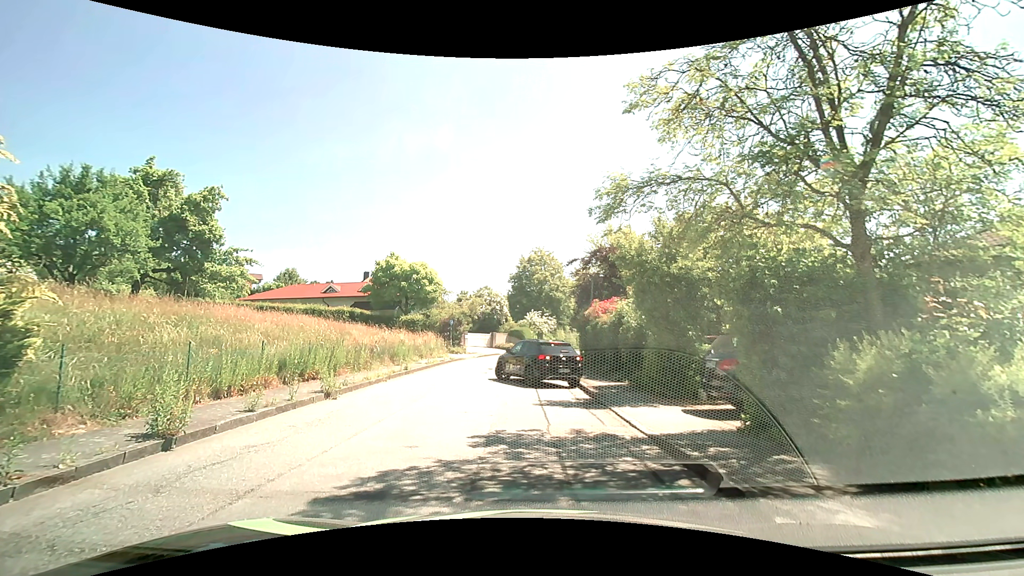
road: residential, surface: asphalt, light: Day
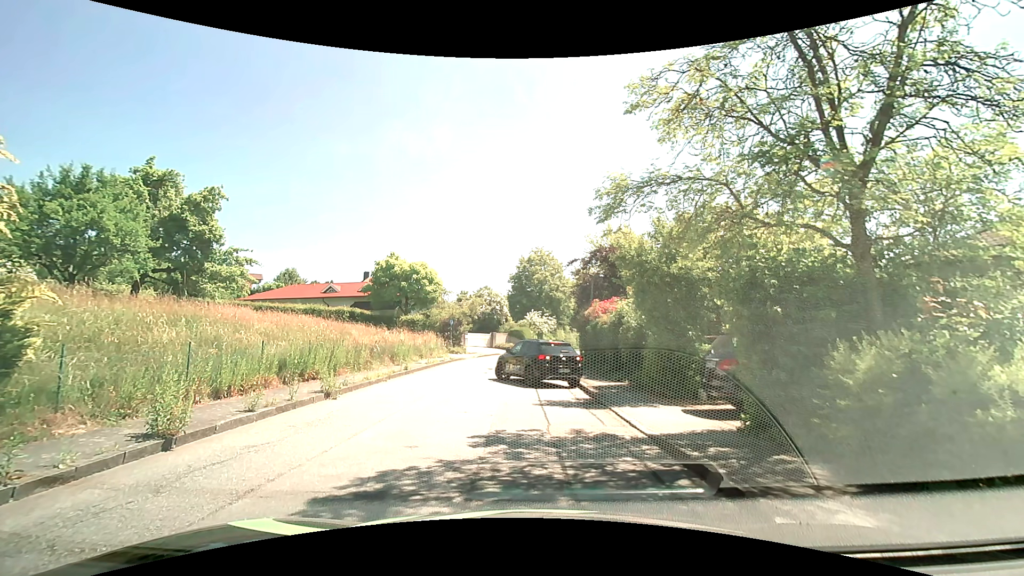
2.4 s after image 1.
(0.0, 0.0) m; 0°
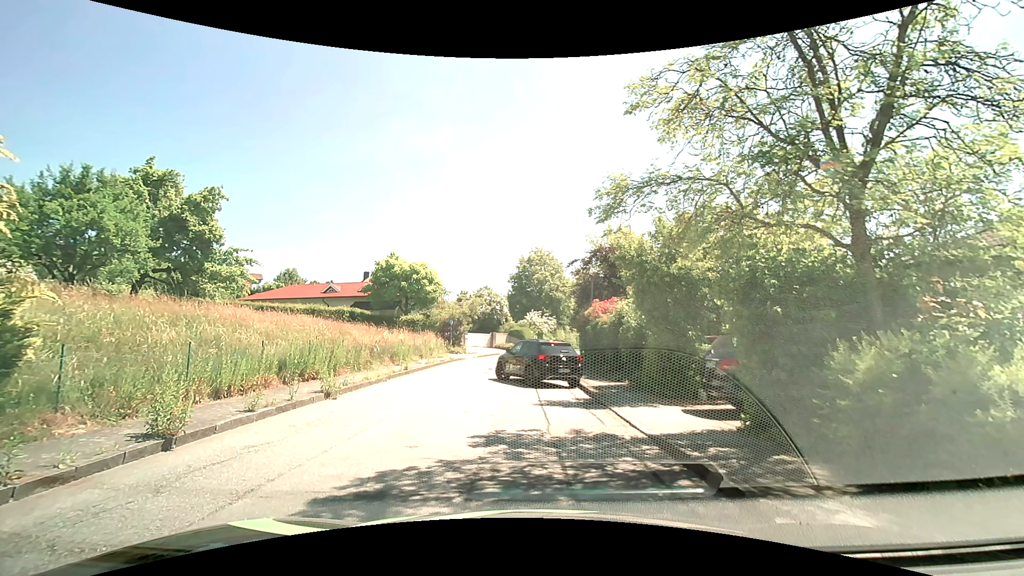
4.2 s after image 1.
(0.0, 0.0) m; 0°
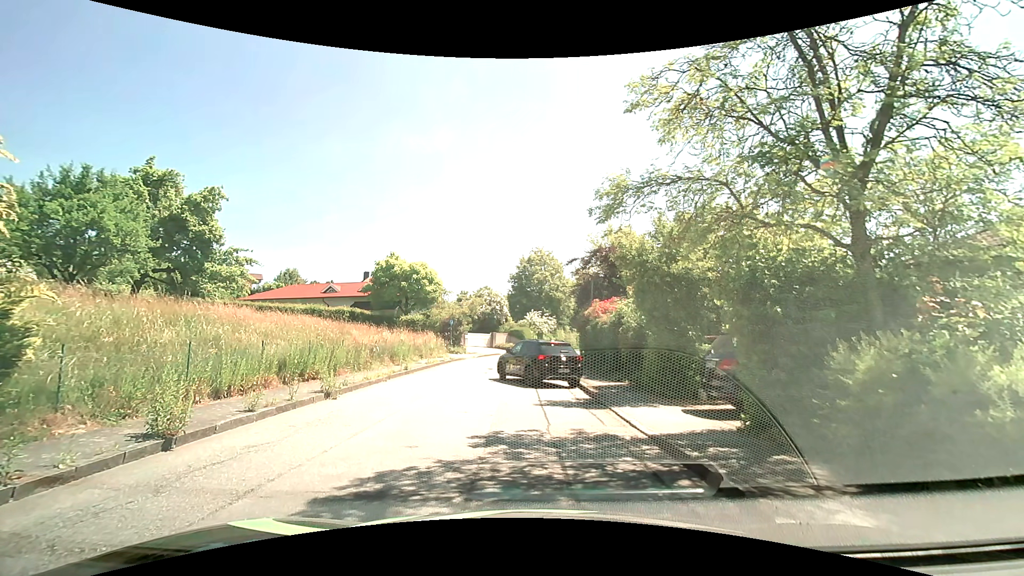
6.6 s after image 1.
(0.0, 0.0) m; 0°
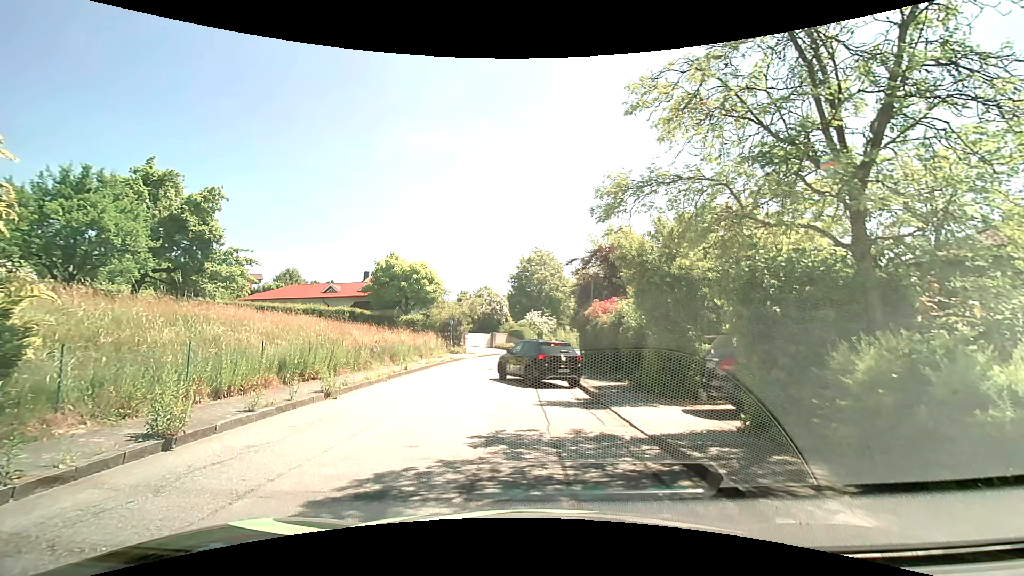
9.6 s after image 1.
(0.0, 0.0) m; 0°
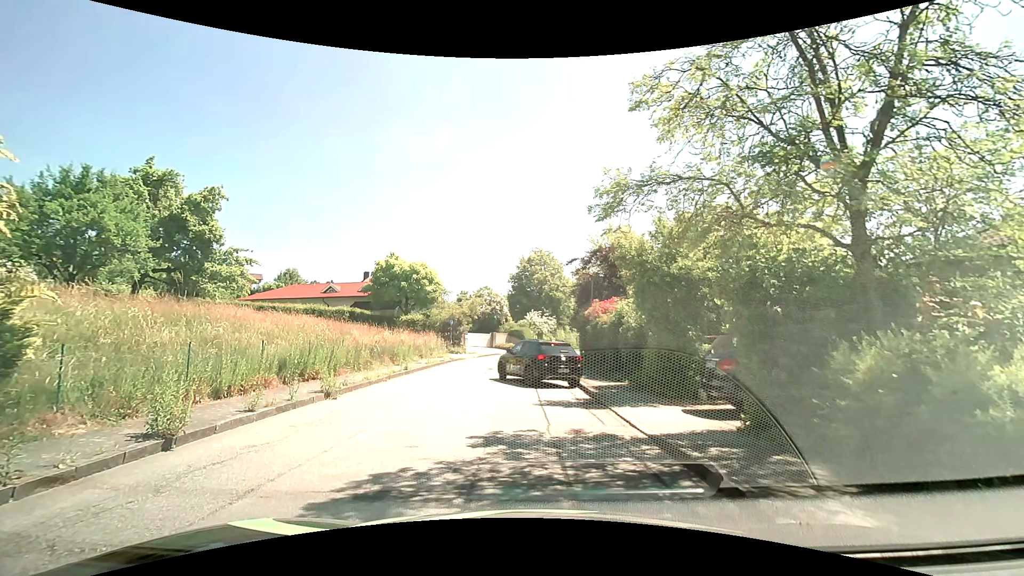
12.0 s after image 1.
(0.0, 0.0) m; 0°
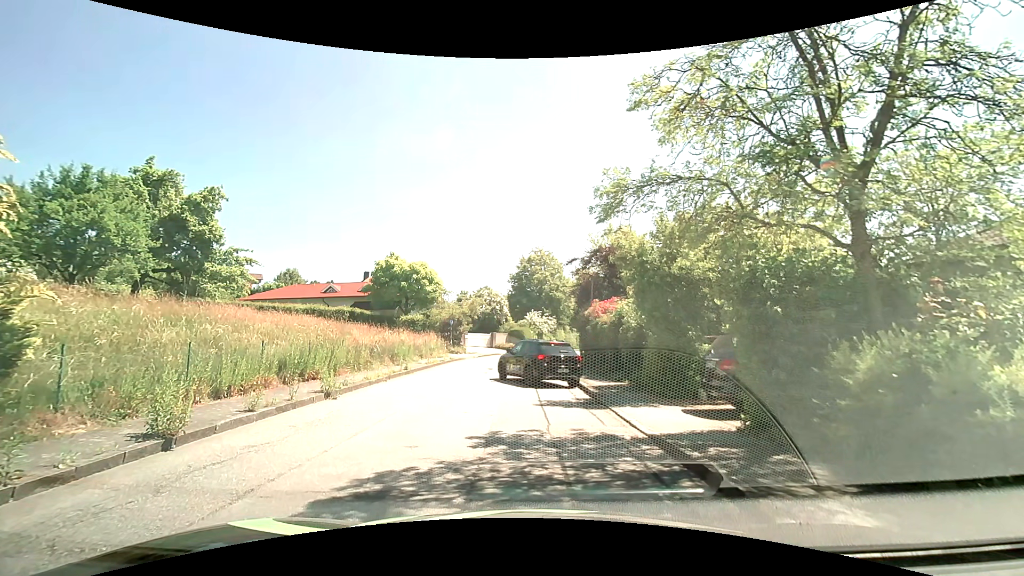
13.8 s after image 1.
(0.0, 0.0) m; 0°
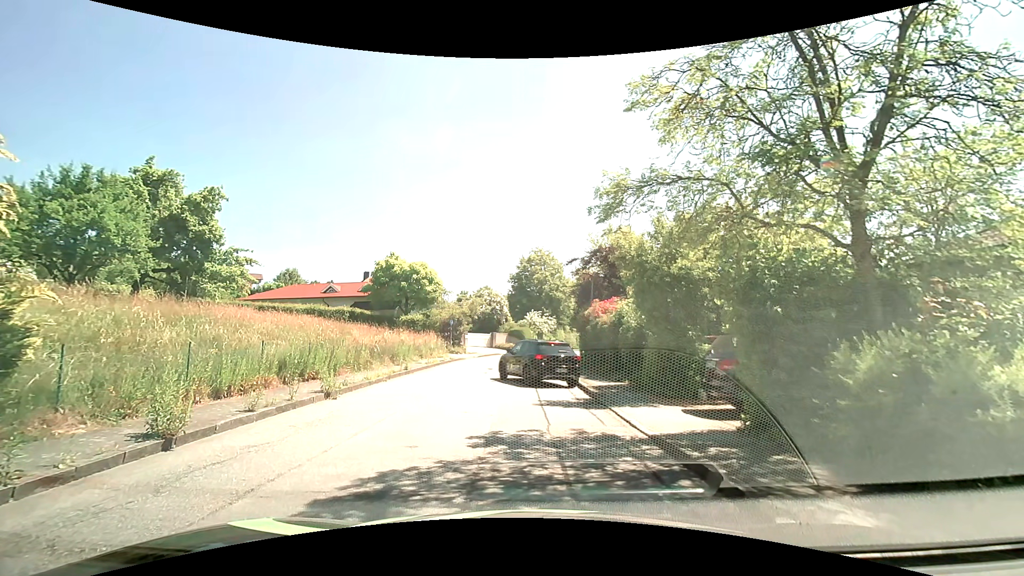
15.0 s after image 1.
(0.0, 0.0) m; 0°
(-1, +10) (-2, +20) (-1, +30) (+1, +39) (+4, +49) (+7, +59) (+11, +68) (+15, +77) (+20, +86) (+25, +94) m
